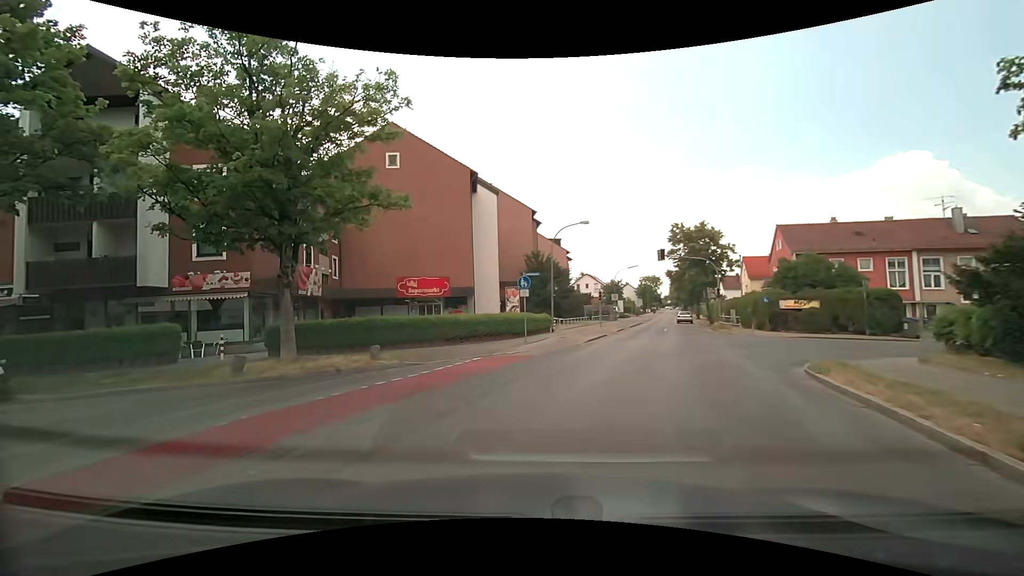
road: tertiary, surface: asphalt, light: Day
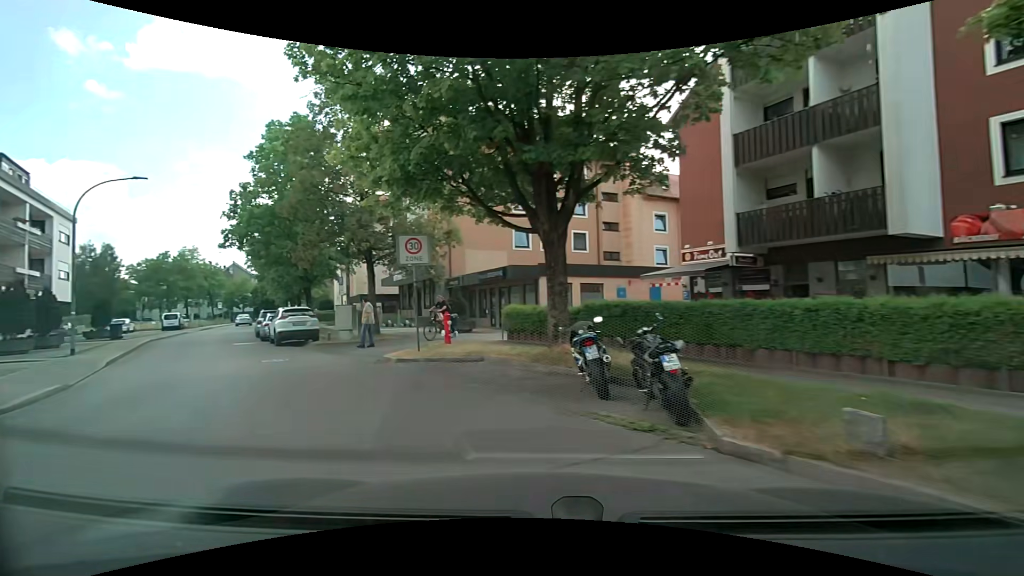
(-6.0, +8.9) m; -71°
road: residential
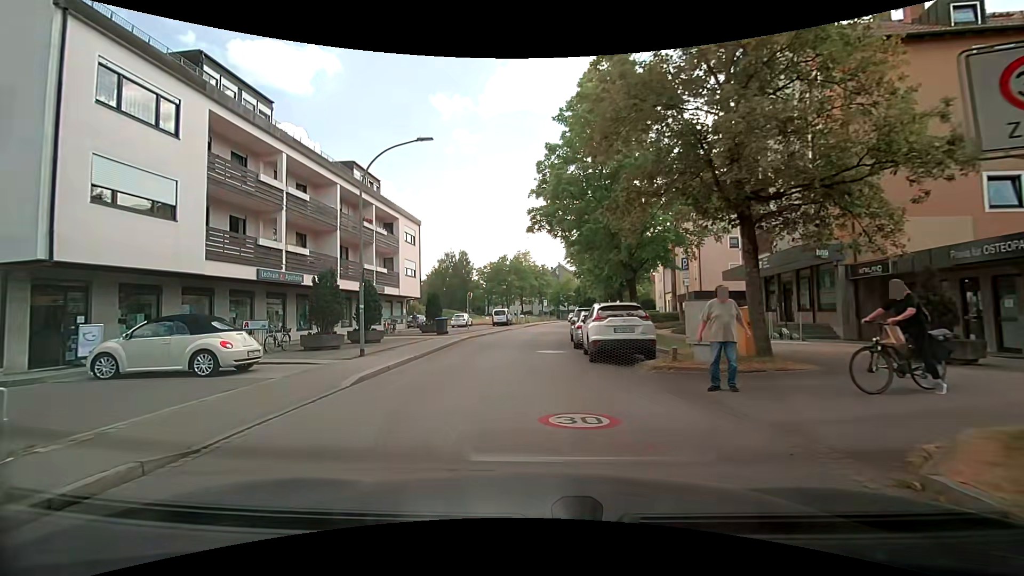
(-3.2, +9.2) m; -35°
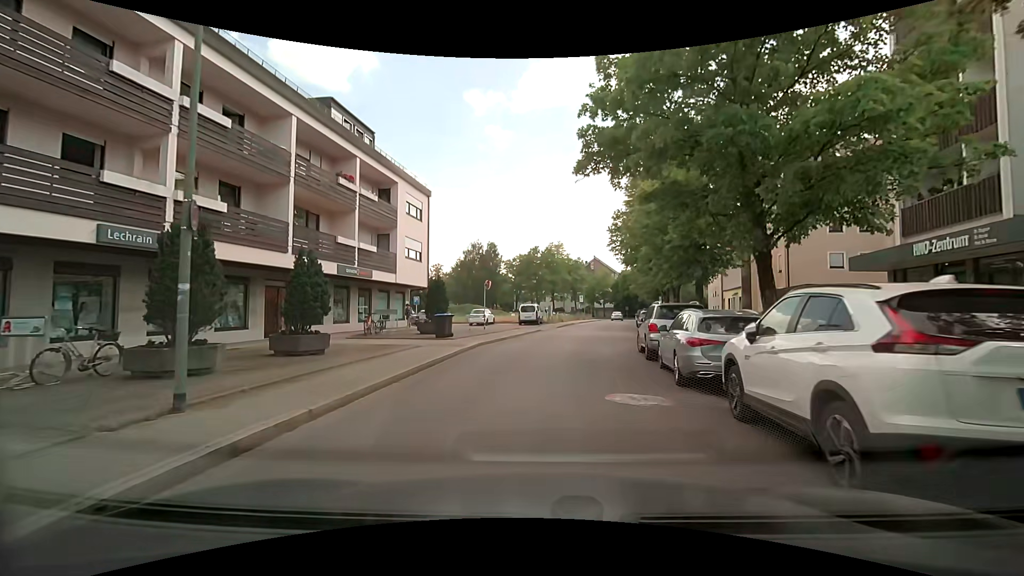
(-0.5, +10.2) m; -3°
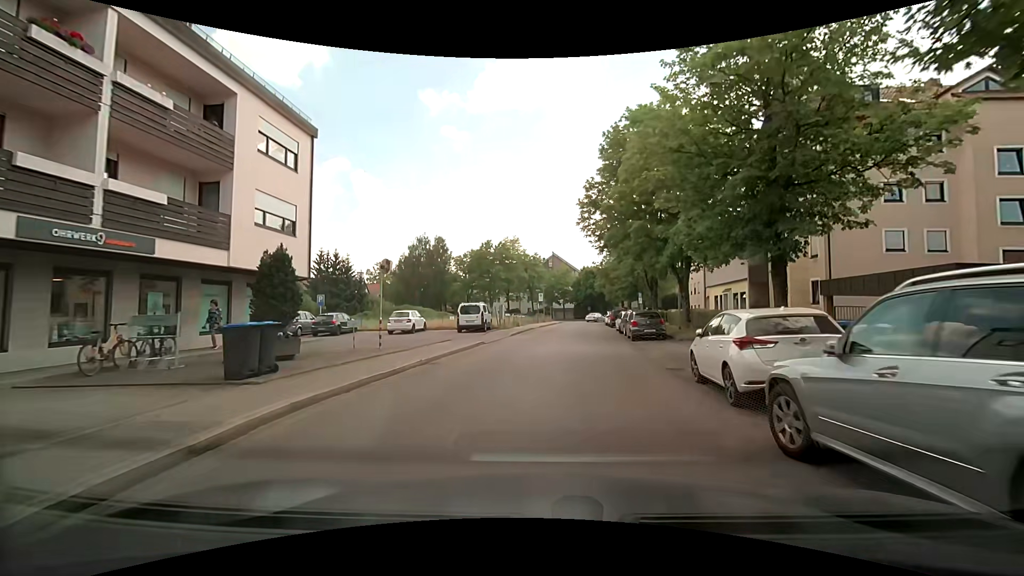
(+0.5, +12.7) m; +4°
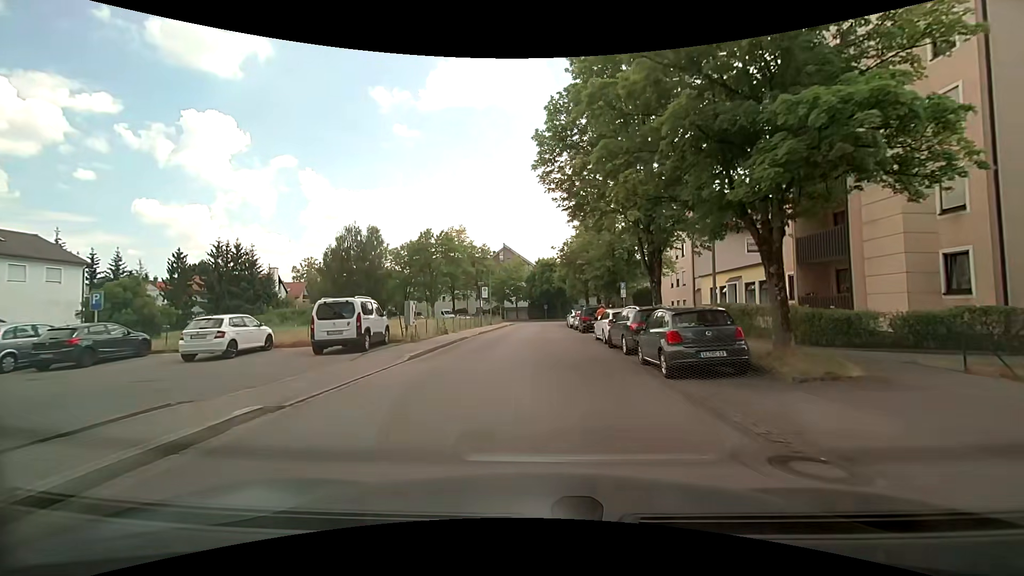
(+1.0, +14.4) m; +6°
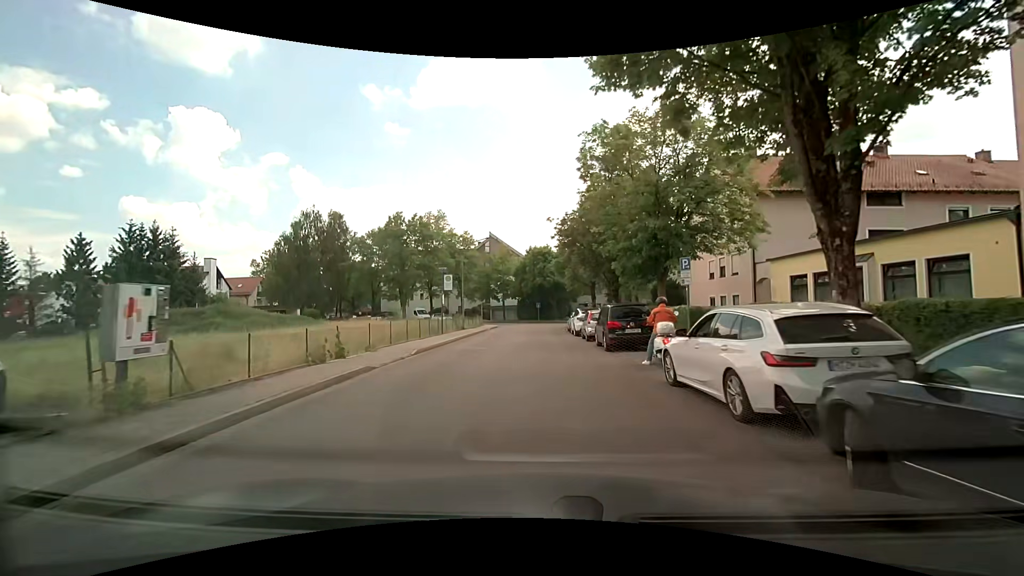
(+0.2, +14.5) m; +1°
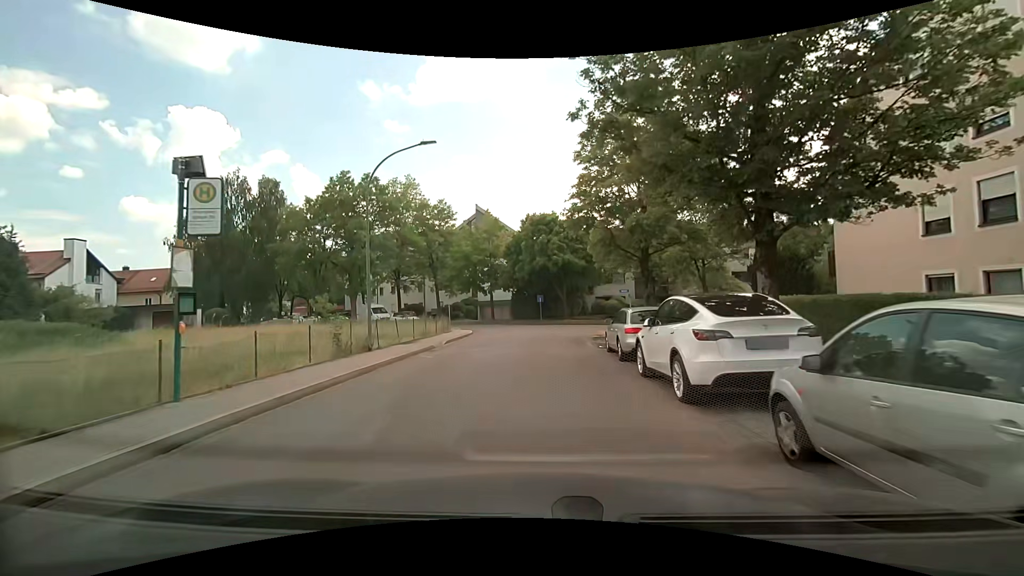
(+0.3, +21.6) m; 0°
(0, +10) (0, +20) (+1, +30) (+7, +37) (+17, +39) (+27, +39) (+37, +38) (+47, +38) (+57, +38) (+67, +38) m
